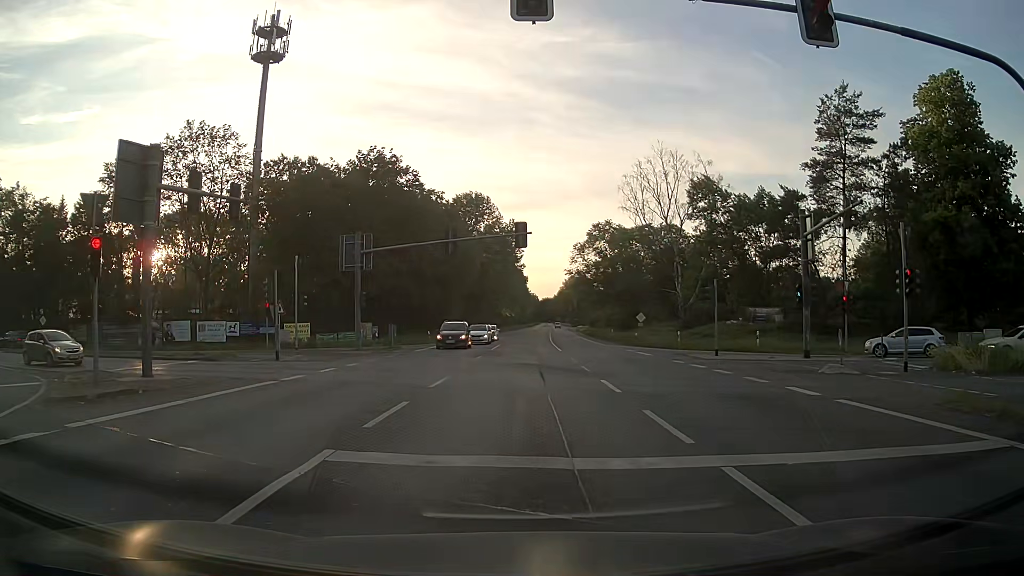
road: primary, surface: asphalt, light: Day
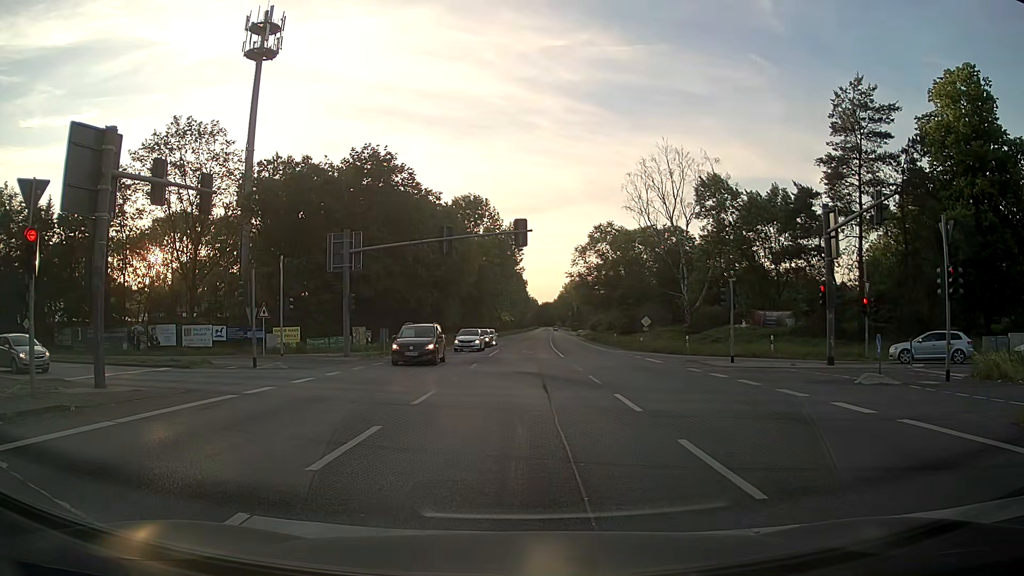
(0.0, +2.2) m; +1°
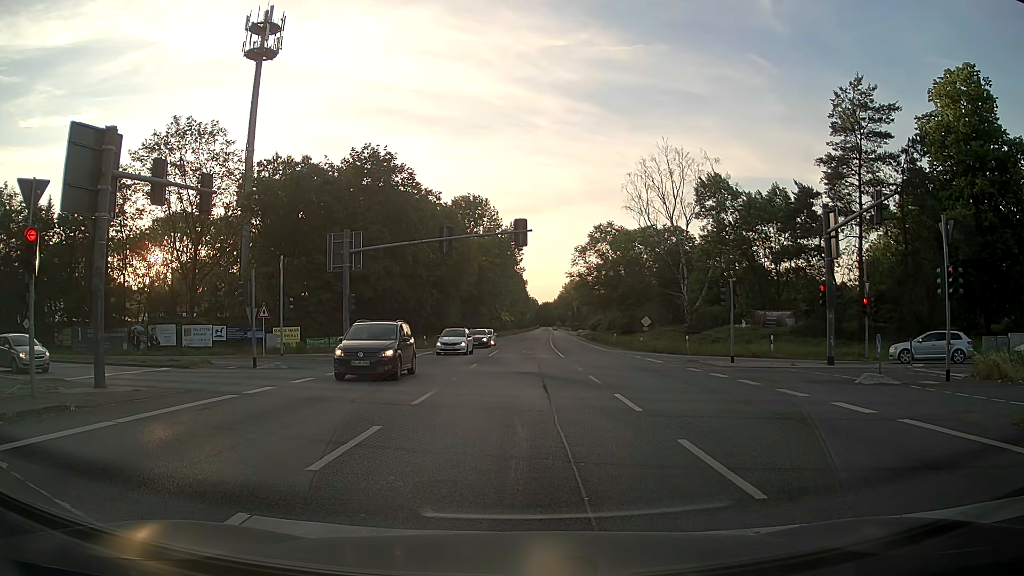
(0.0, 0.0) m; 0°
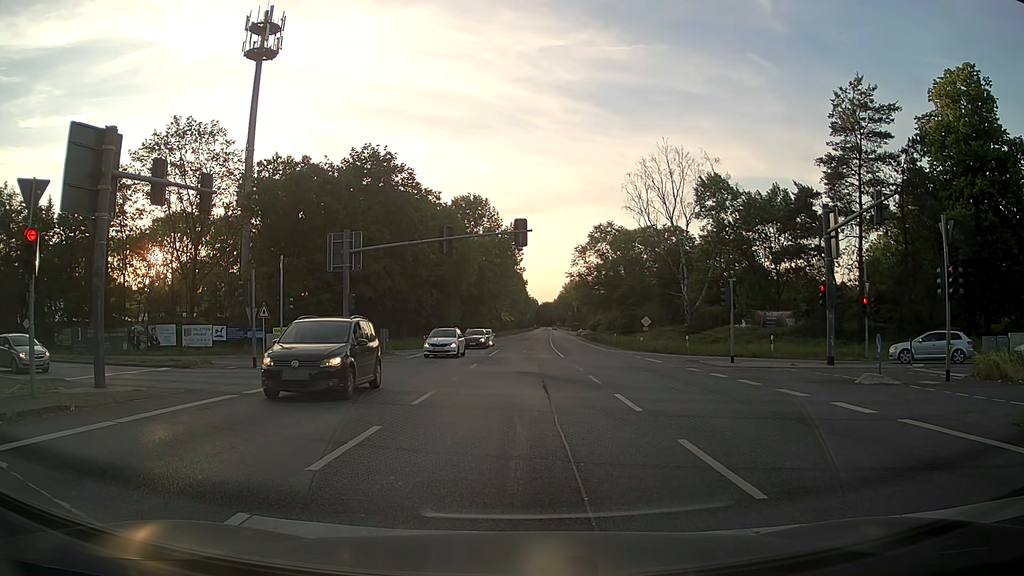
(0.0, 0.0) m; 0°
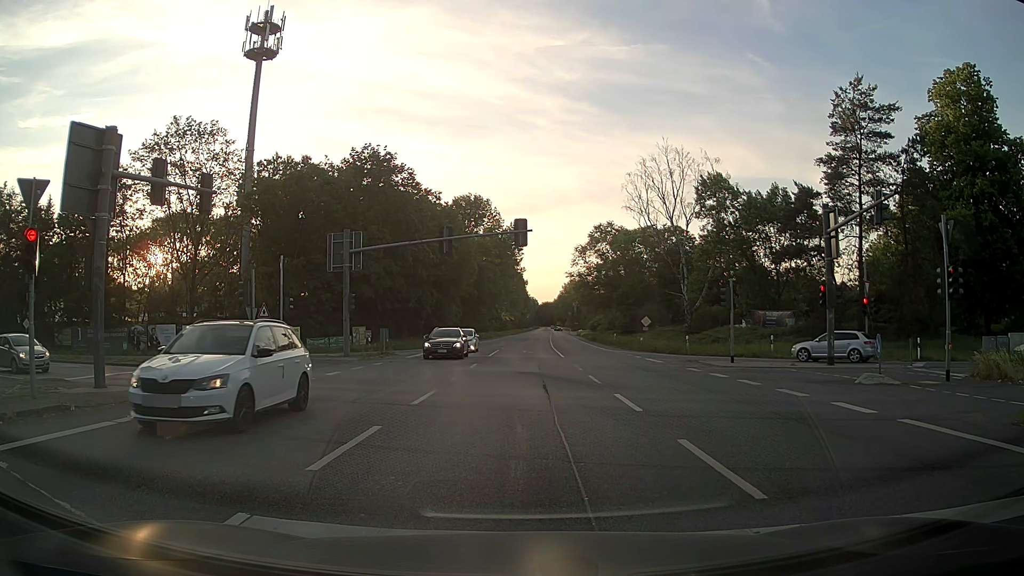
(0.0, 0.0) m; 0°
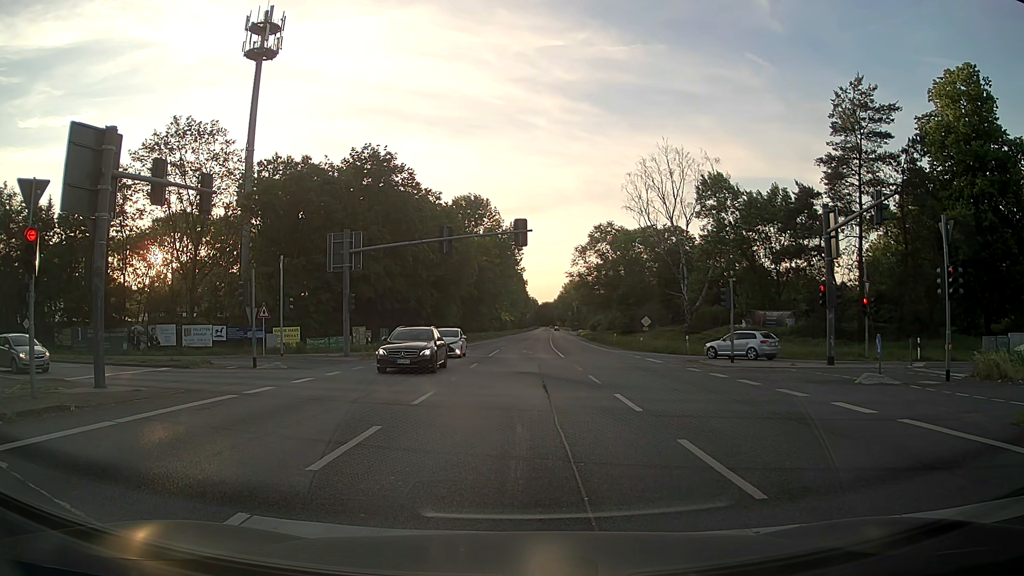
(0.0, 0.0) m; 0°
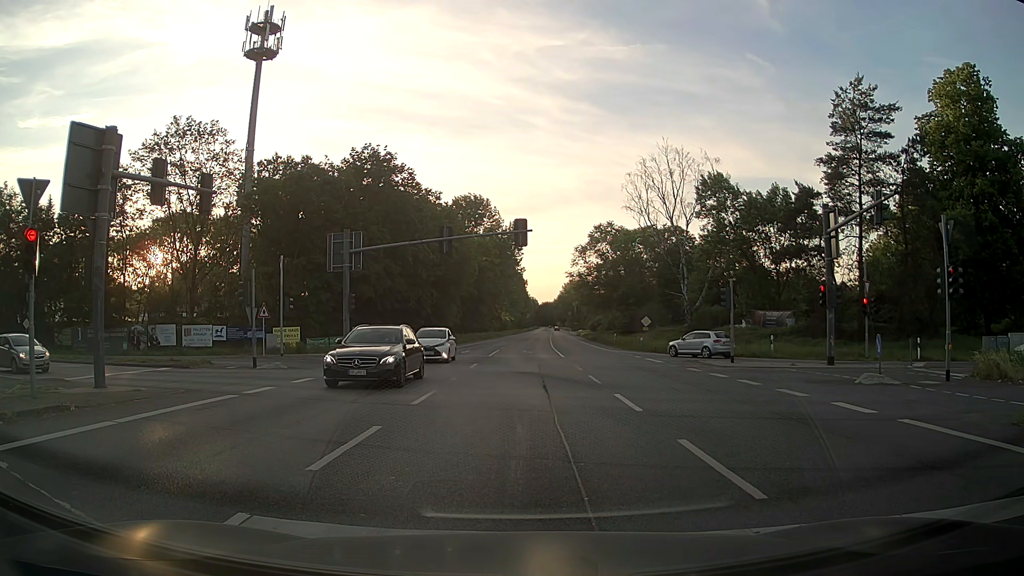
(0.0, 0.0) m; 0°
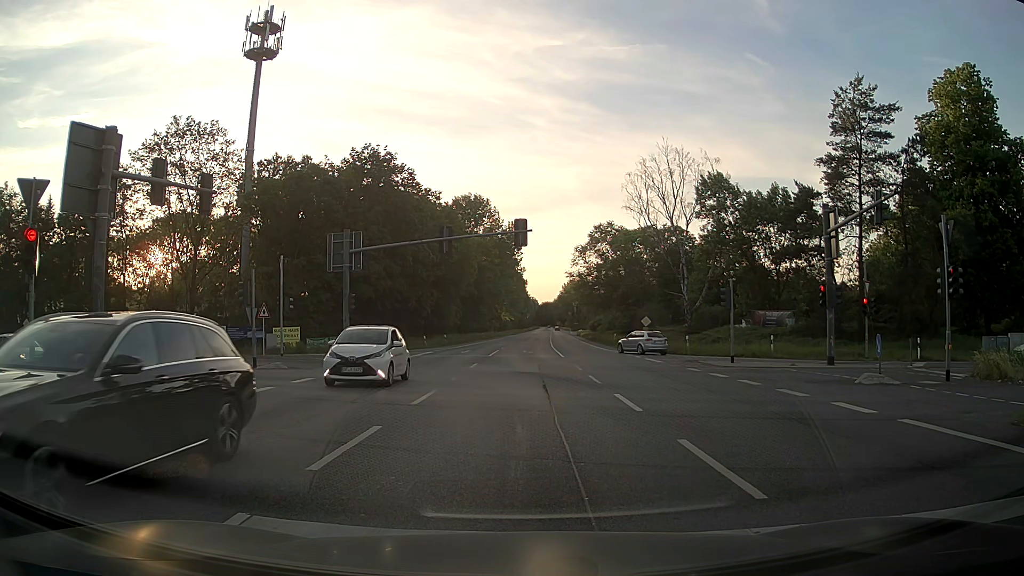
(0.0, 0.0) m; 0°
(0, +10) (-1, +20) (-7, +28) (-16, +33) (-25, +36) (-35, +38) (-45, +41) (-54, +44) (-64, +47) (-73, +50) m
